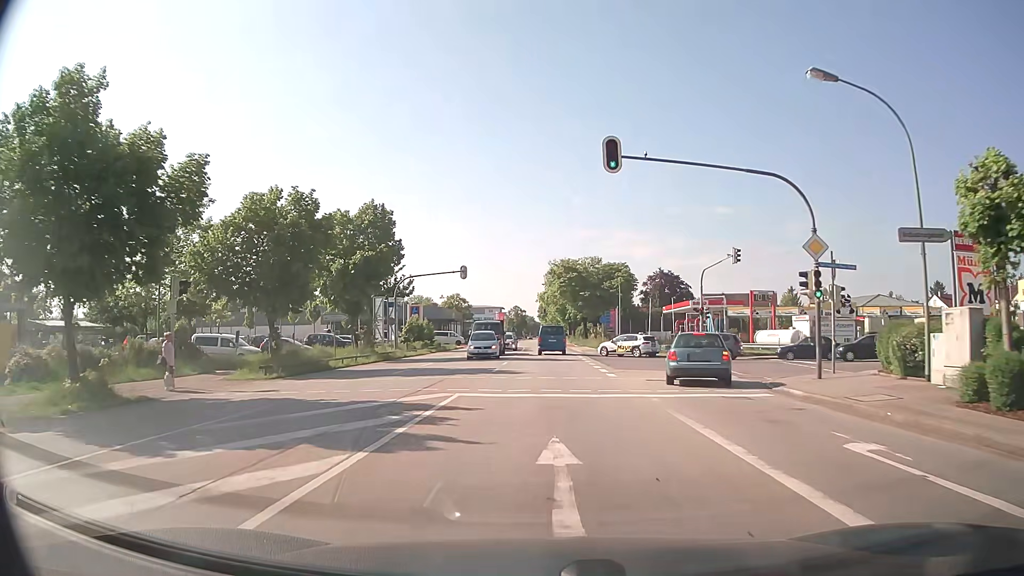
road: secondary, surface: asphalt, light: Day
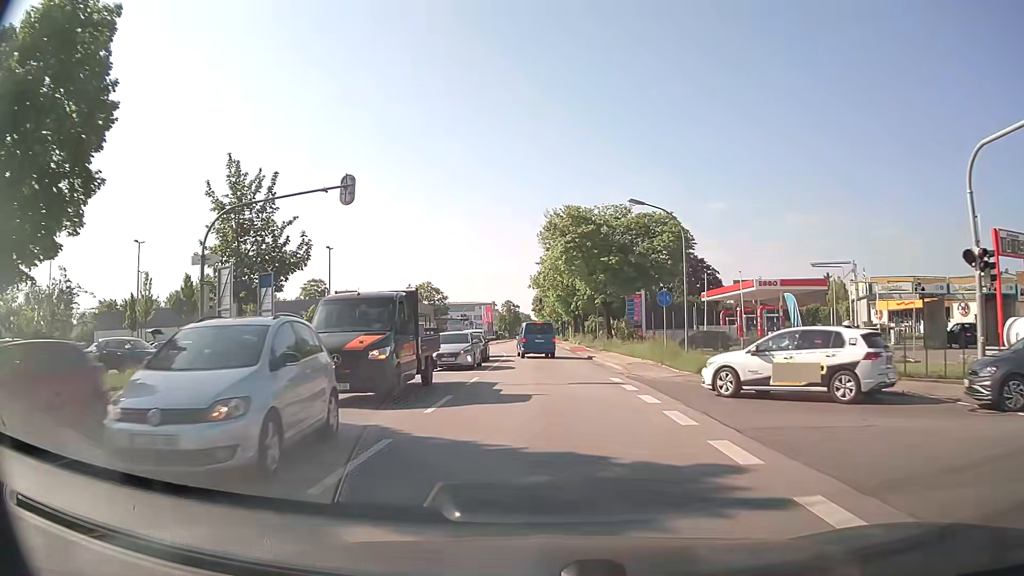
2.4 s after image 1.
(0.0, +30.3) m; 0°
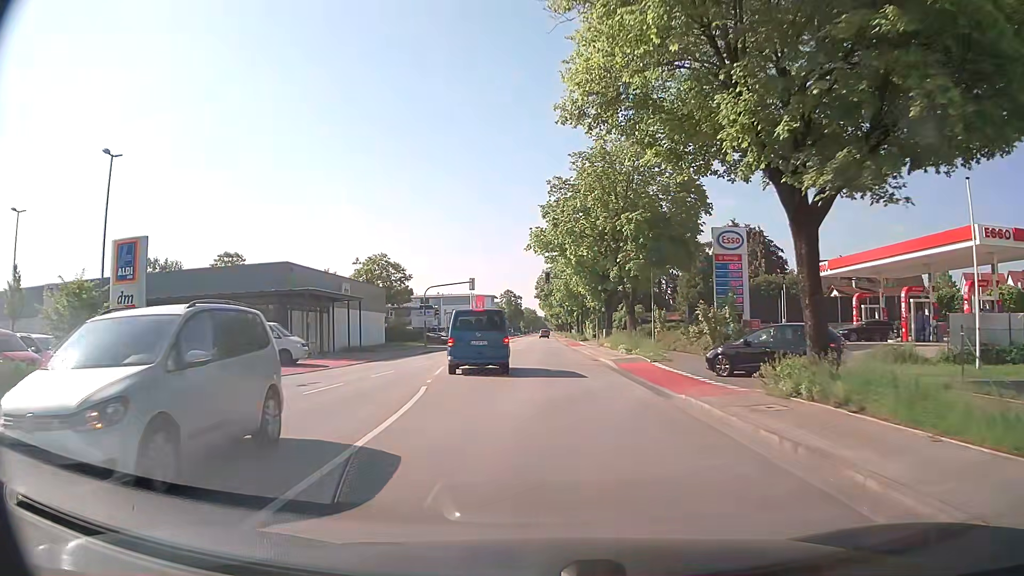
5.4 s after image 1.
(-0.3, +33.9) m; 0°
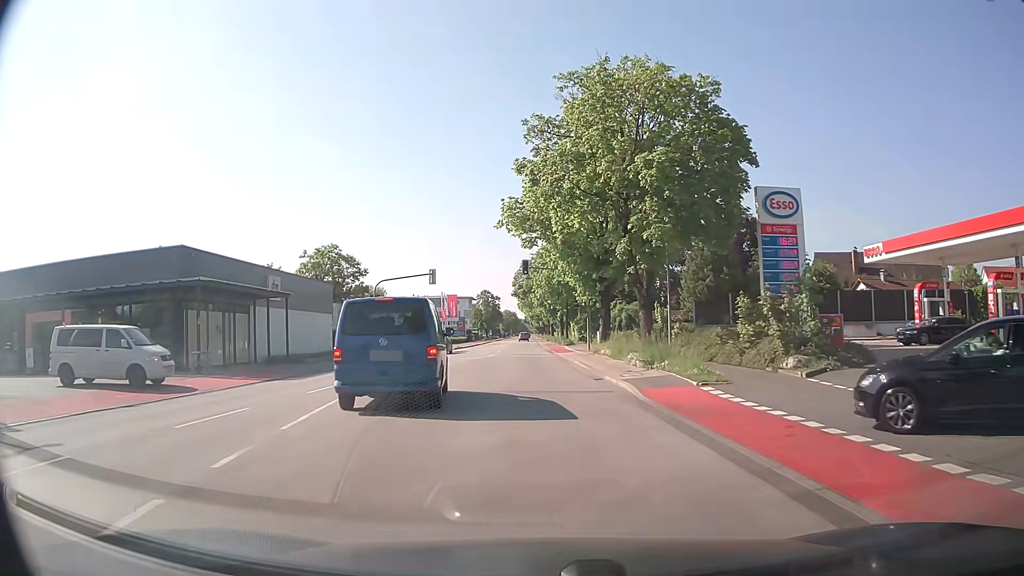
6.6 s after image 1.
(+0.1, +11.1) m; +1°
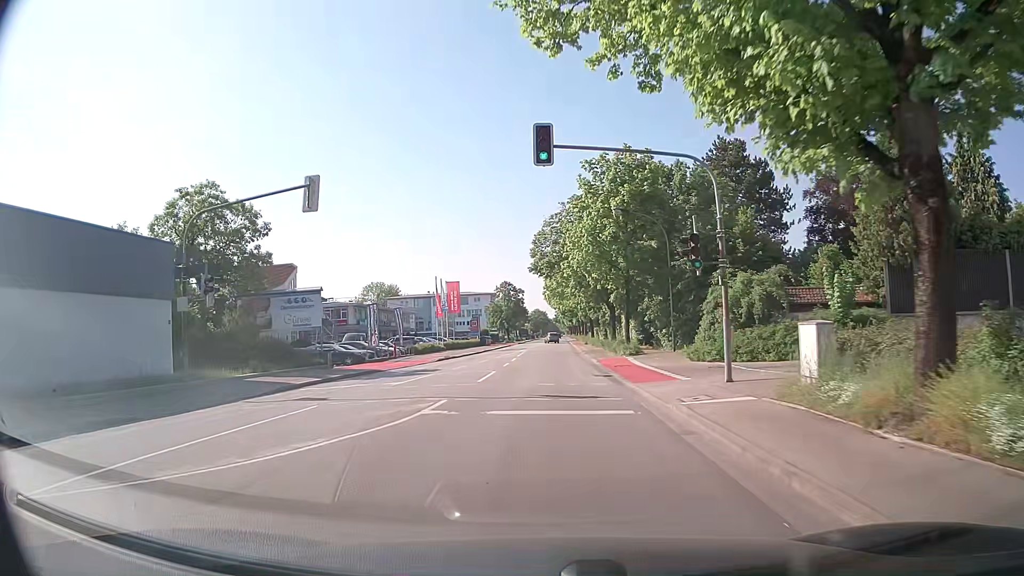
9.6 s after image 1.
(-0.4, +28.9) m; -3°
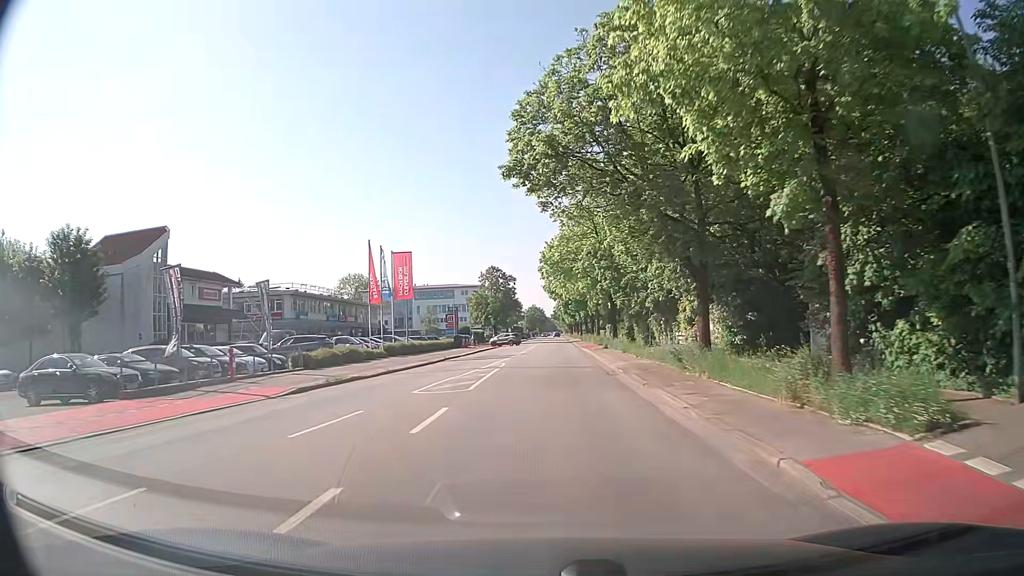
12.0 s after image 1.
(+0.1, +26.2) m; 0°
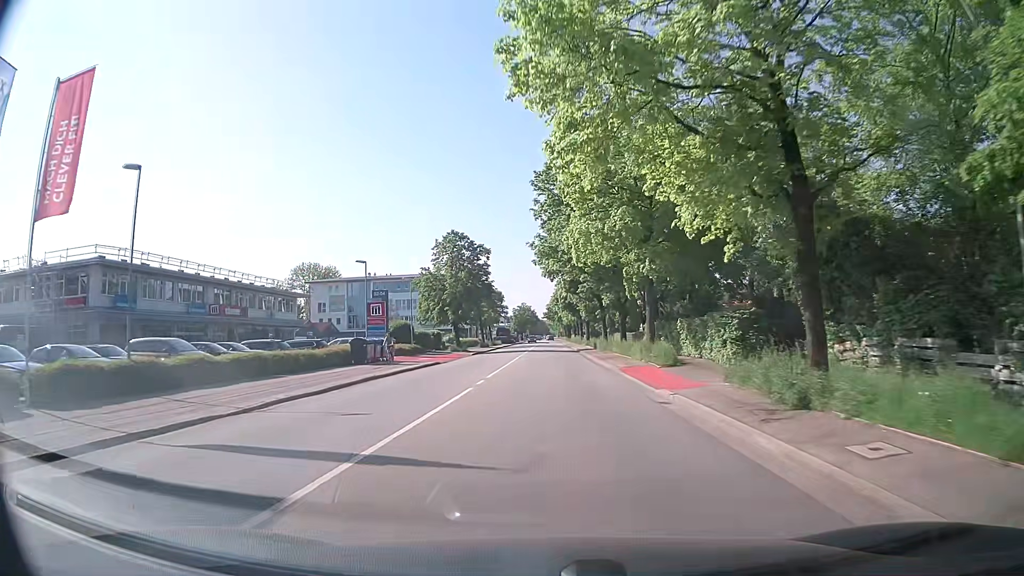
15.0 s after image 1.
(+0.2, +37.3) m; +1°
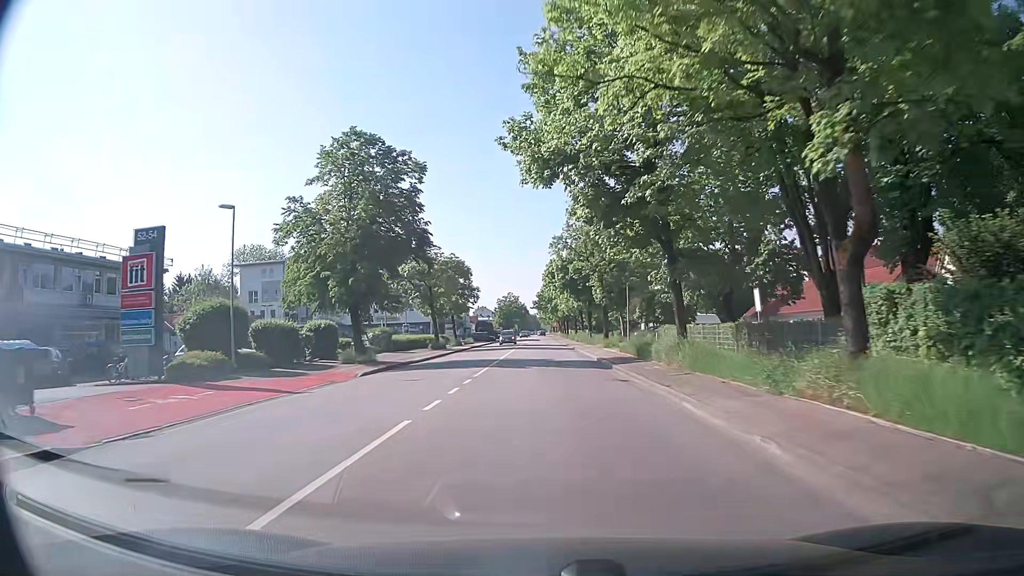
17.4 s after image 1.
(+0.2, +32.8) m; +1°
(0, +10) (0, +20) (0, +30) (0, +40) (0, +50) (-1, +60) (-1, +70) (-1, +80) (-1, +90) (-1, +100) m
